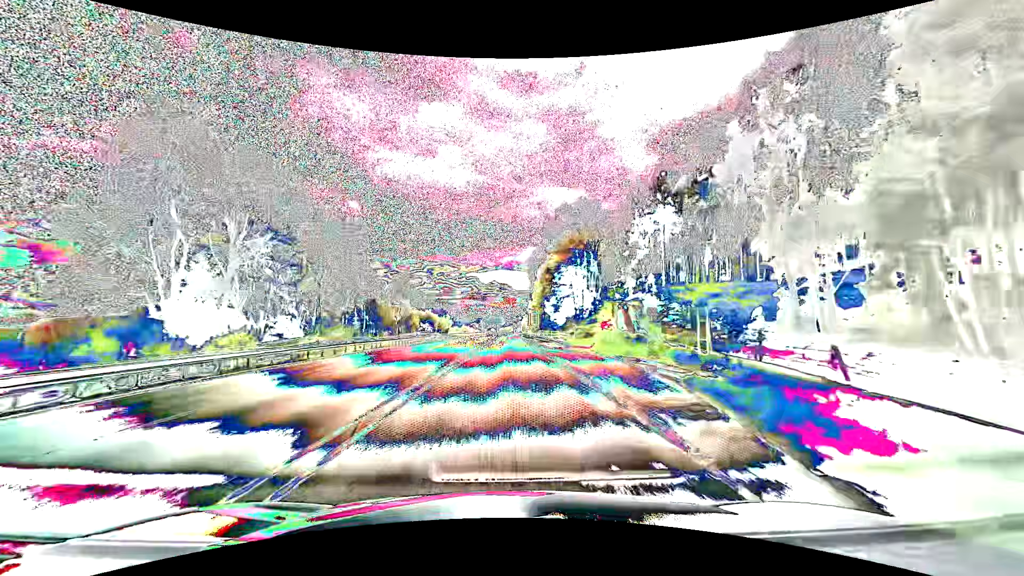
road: primary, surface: asphalt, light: Day
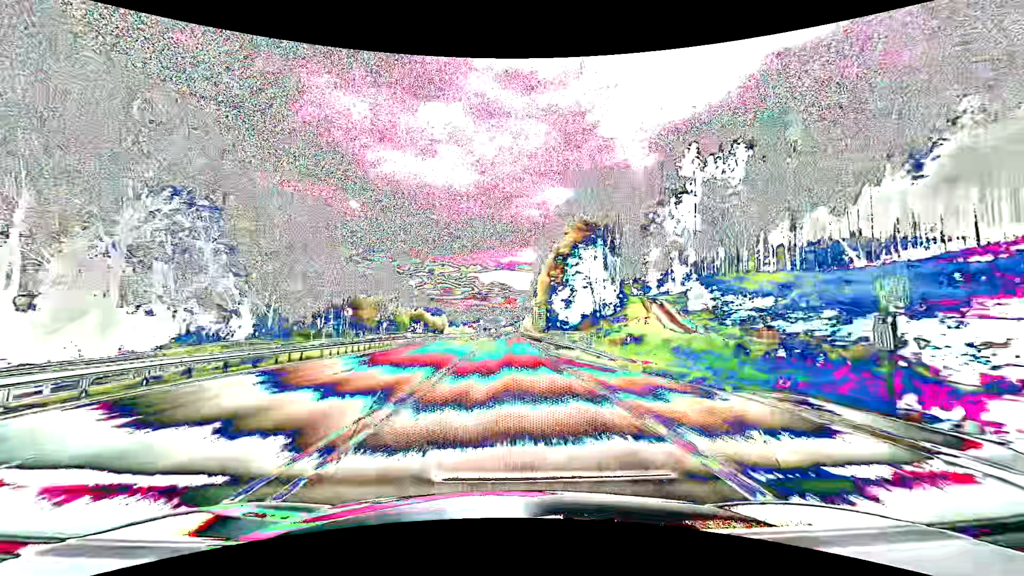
(0.0, +15.8) m; 0°
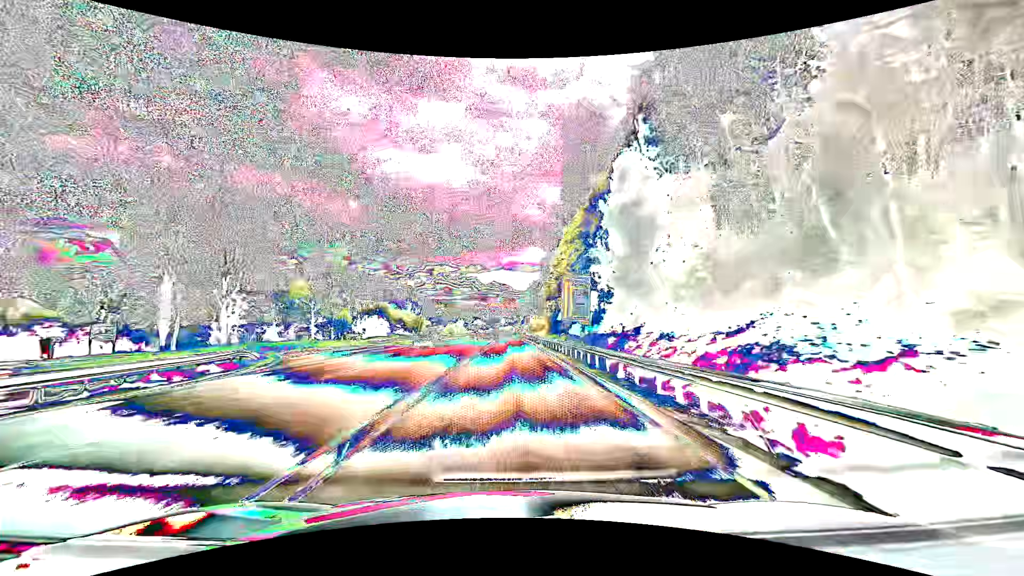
(+0.1, +47.5) m; 0°
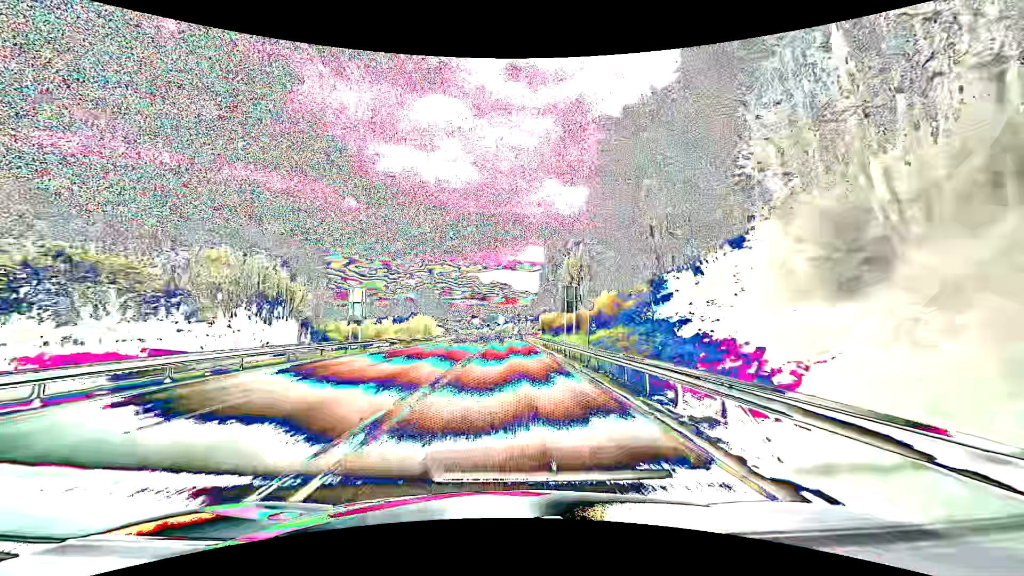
(+0.2, +79.3) m; 0°
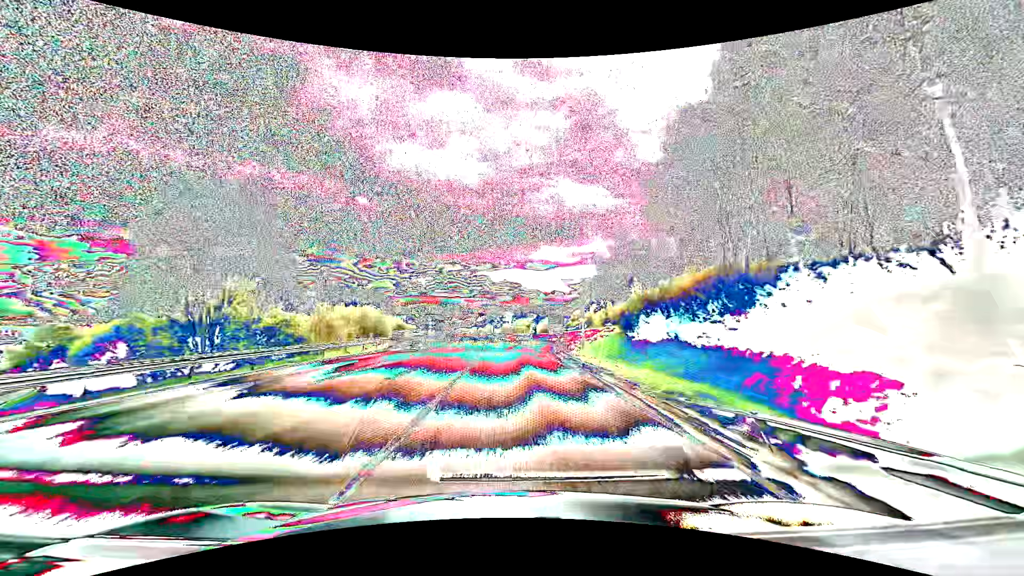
(-0.5, +79.2) m; -1°
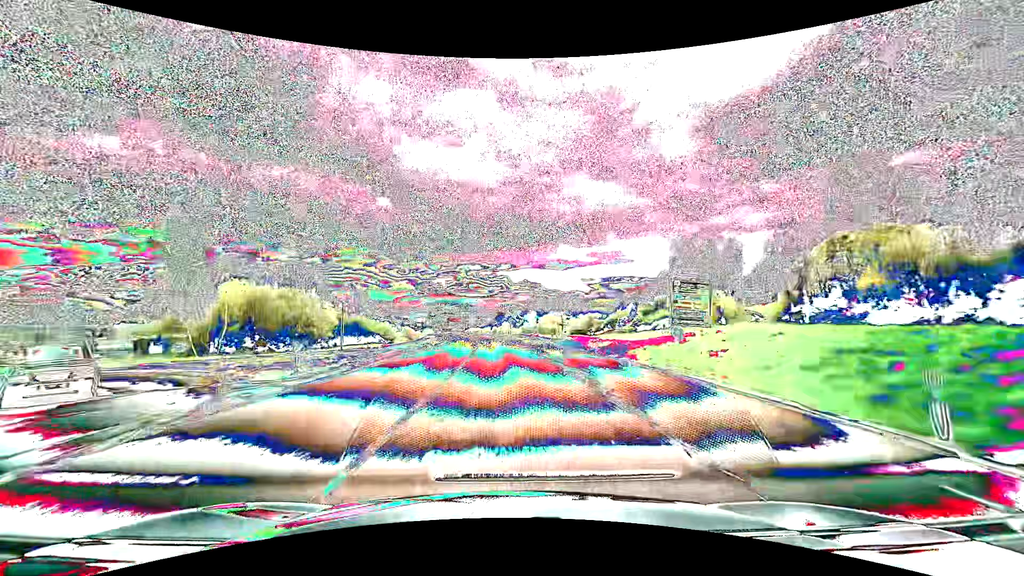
(-0.8, +47.6) m; -2°
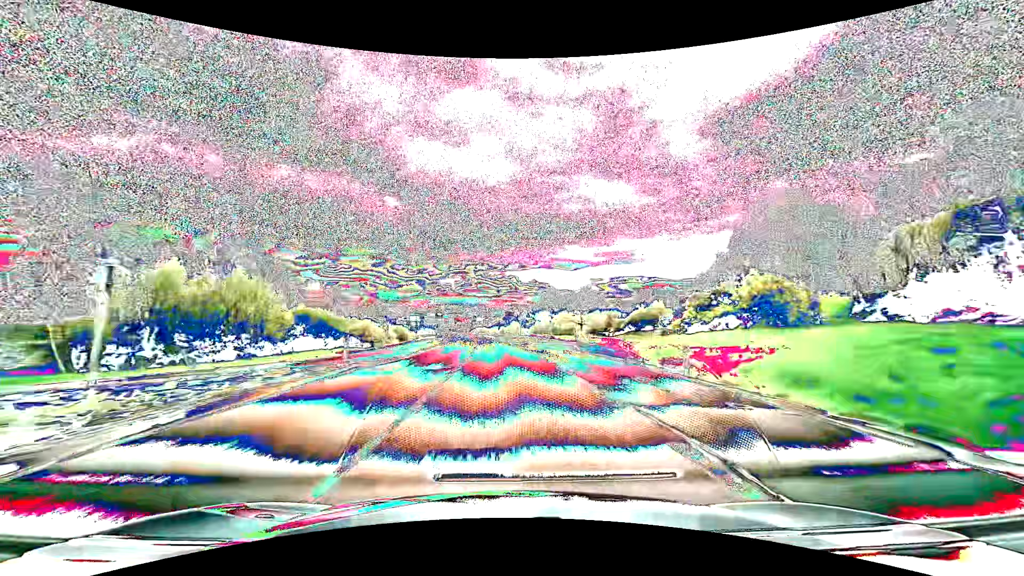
(-0.1, +15.7) m; -1°
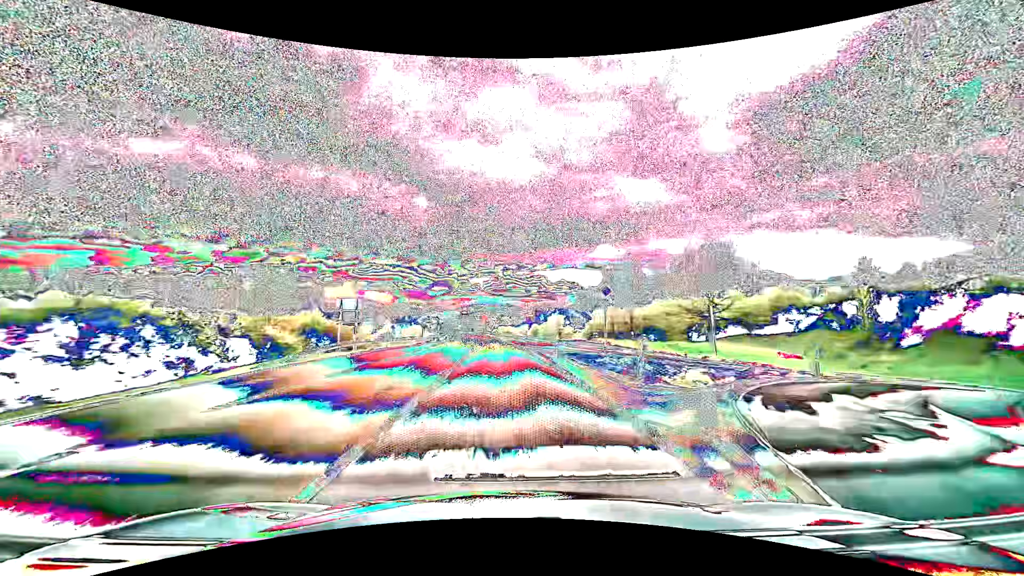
(-1.3, +47.5) m; -3°
(0, +10) (0, +20) (-1, +30) (-1, +40) (-2, +50) (-2, +60) (-3, +70) (-4, +80) (-5, +90) (-6, +100) m
